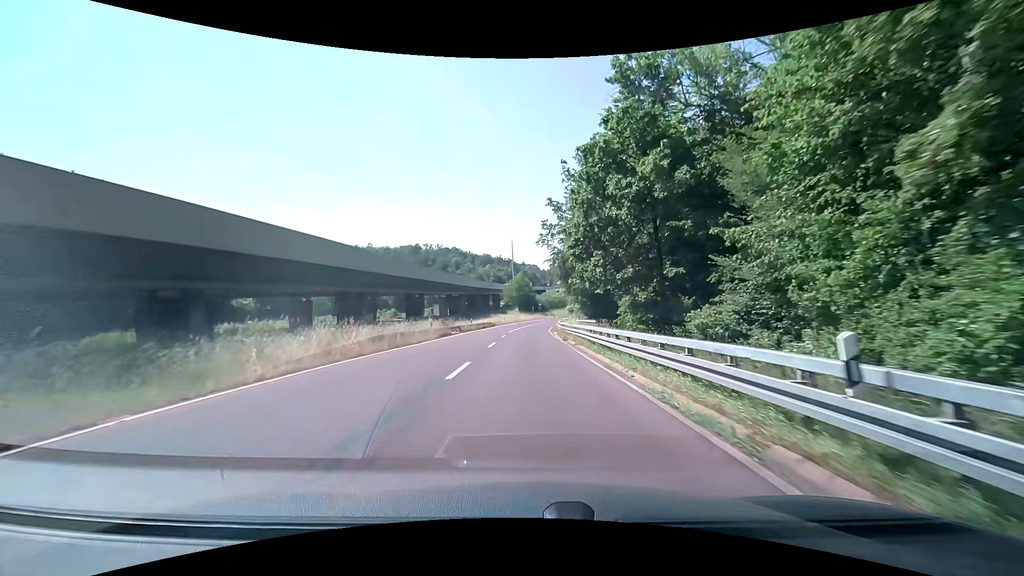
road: trunk_link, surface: asphalt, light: Day
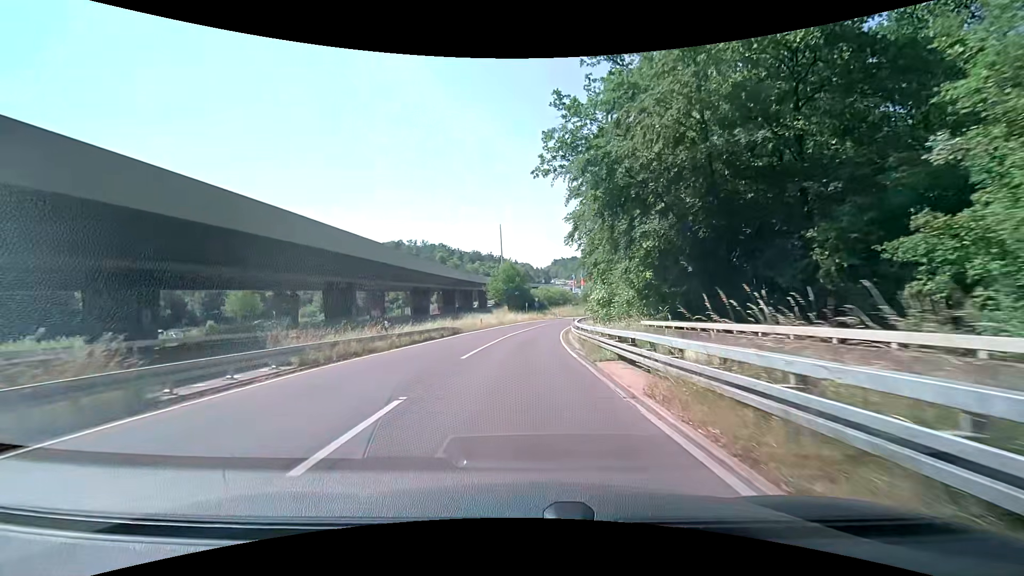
(+0.3, +30.6) m; +1°
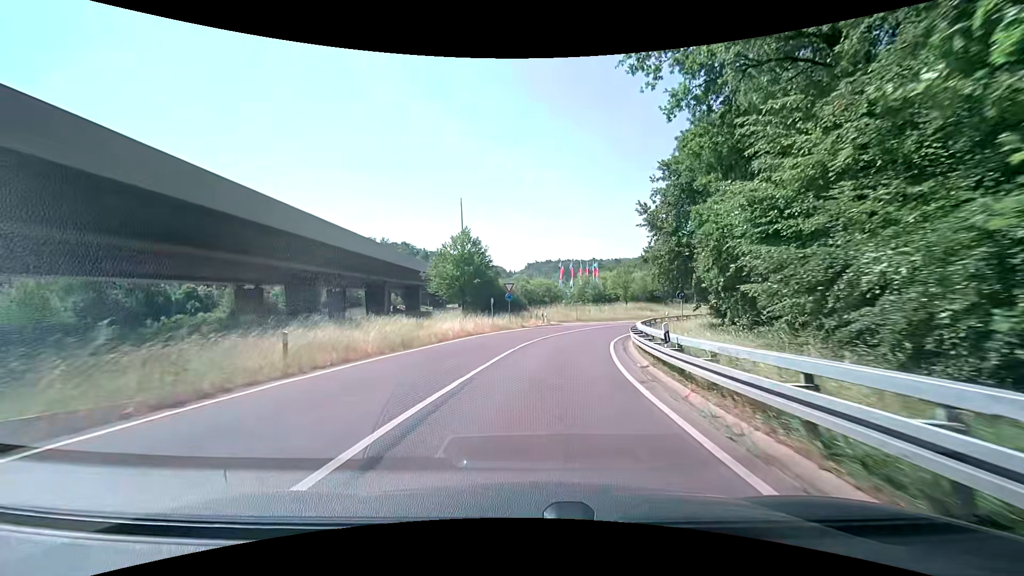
(+0.4, +37.6) m; +3°
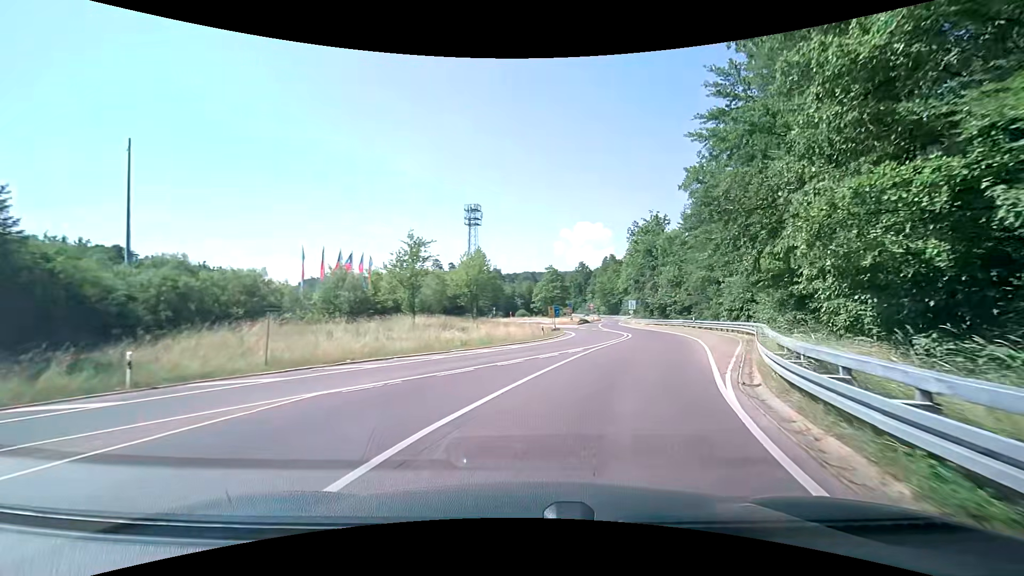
(+5.8, +35.3) m; +24°
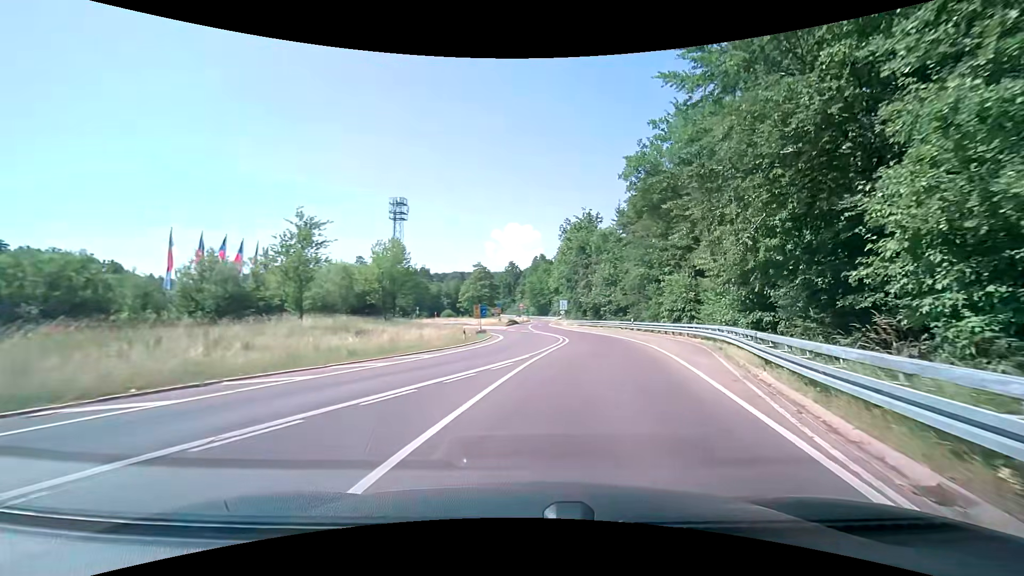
(+0.4, +6.8) m; +8°
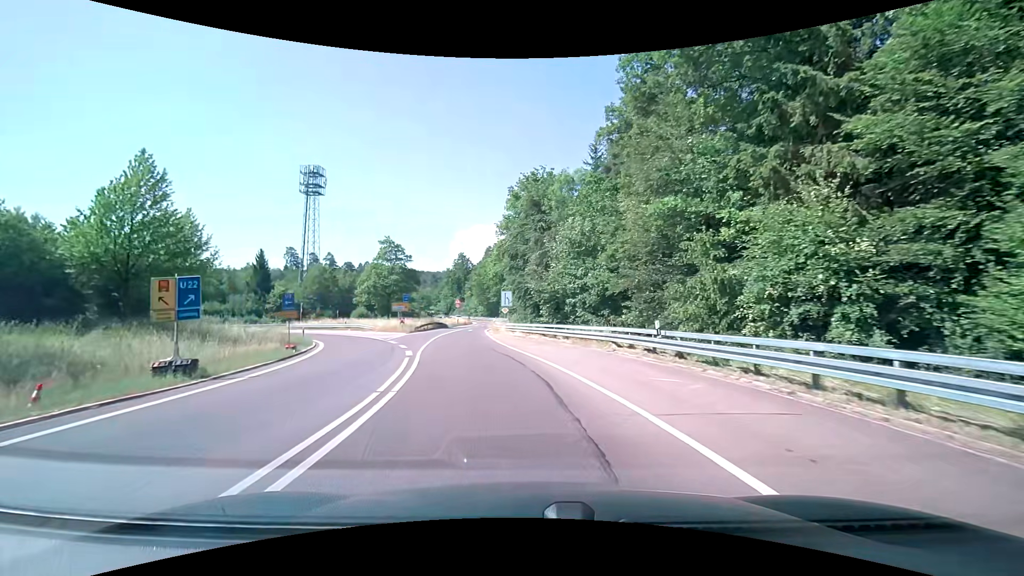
(+4.9, +32.0) m; +6°
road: secondary
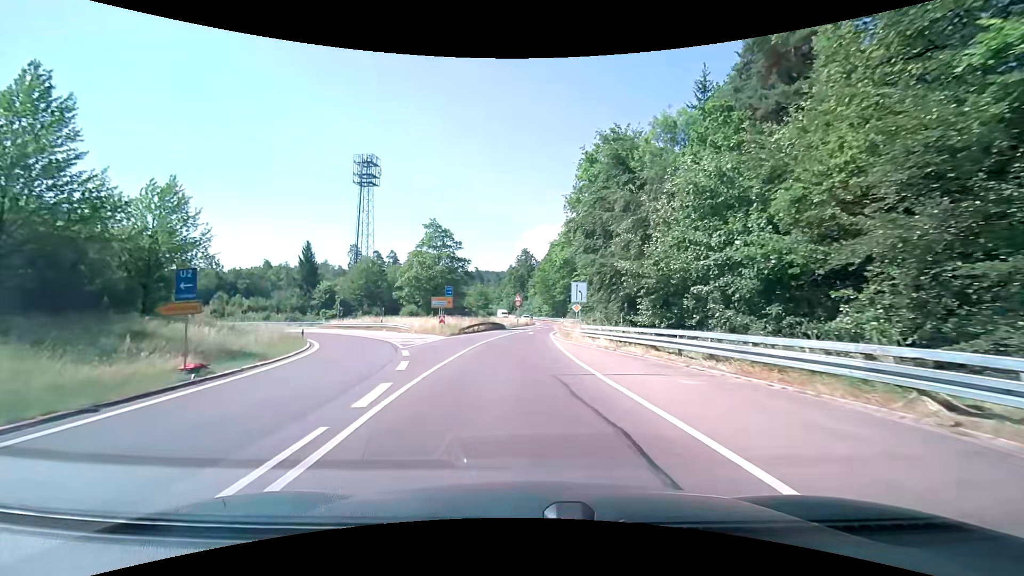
(-1.1, +12.9) m; -8°
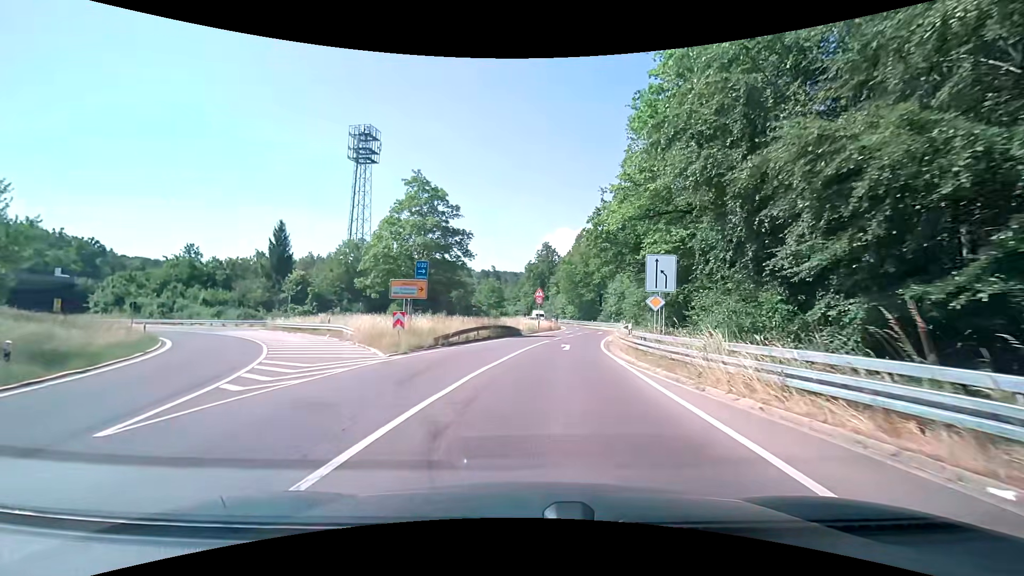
(-0.9, +19.0) m; -3°
(0, +10) (+1, +20) (+3, +30) (+4, +40) (+5, +50) (+6, +60) (+7, +70) (+8, +80) (+8, +90) (+7, +99) m
